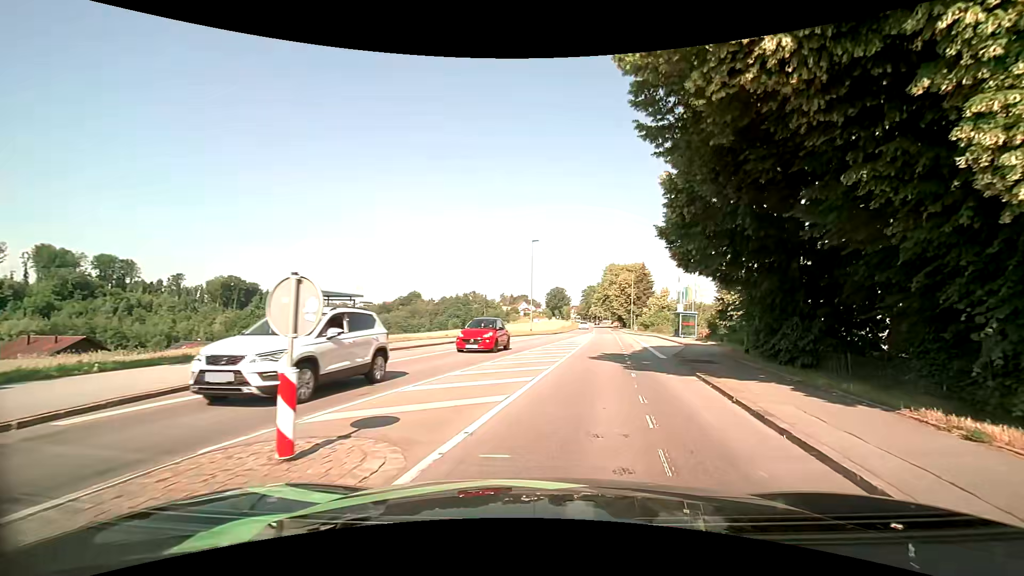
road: tertiary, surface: asphalt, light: Day
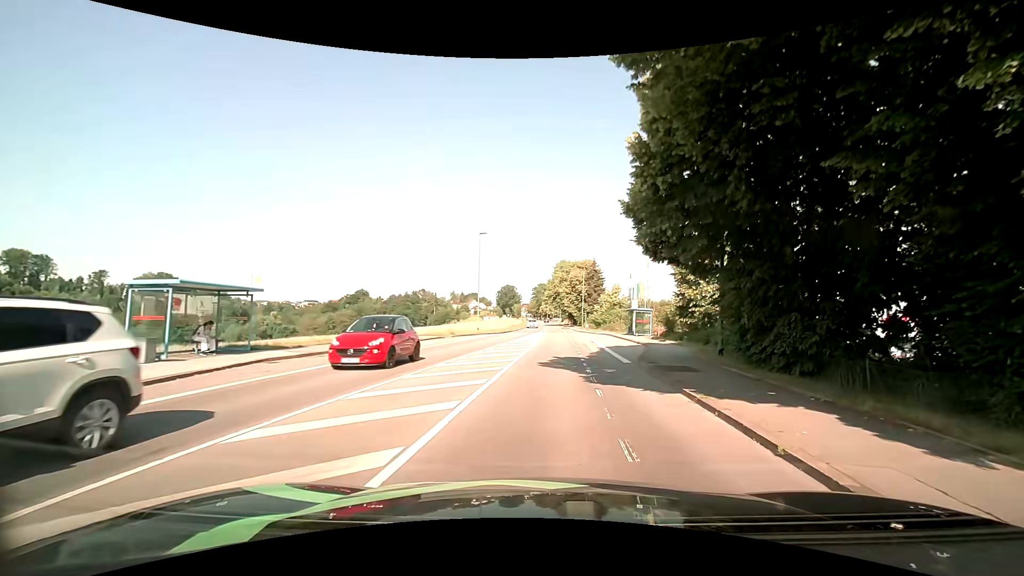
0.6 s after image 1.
(+0.3, +3.7) m; +6°
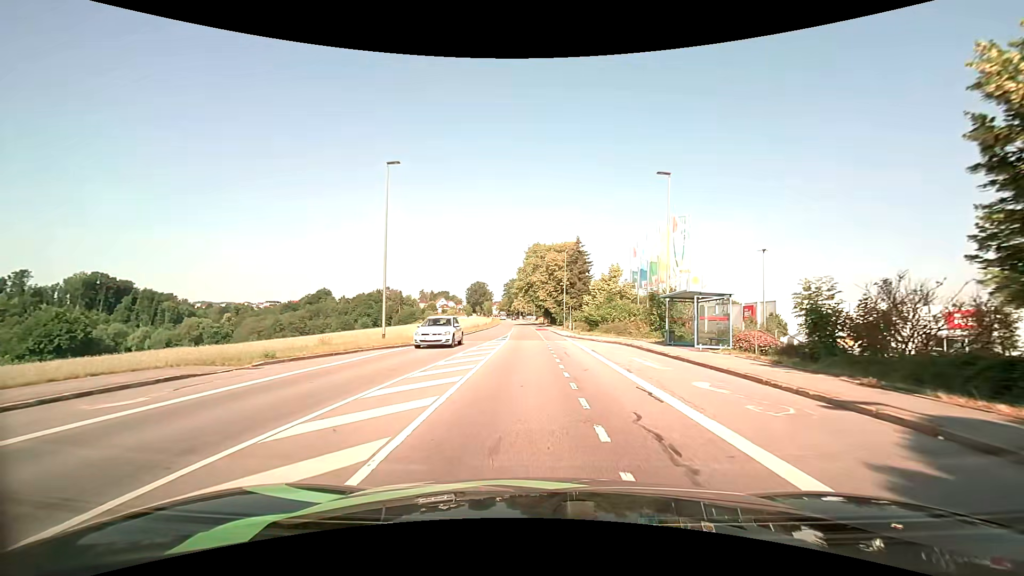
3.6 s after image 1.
(+1.4, +23.9) m; +5°
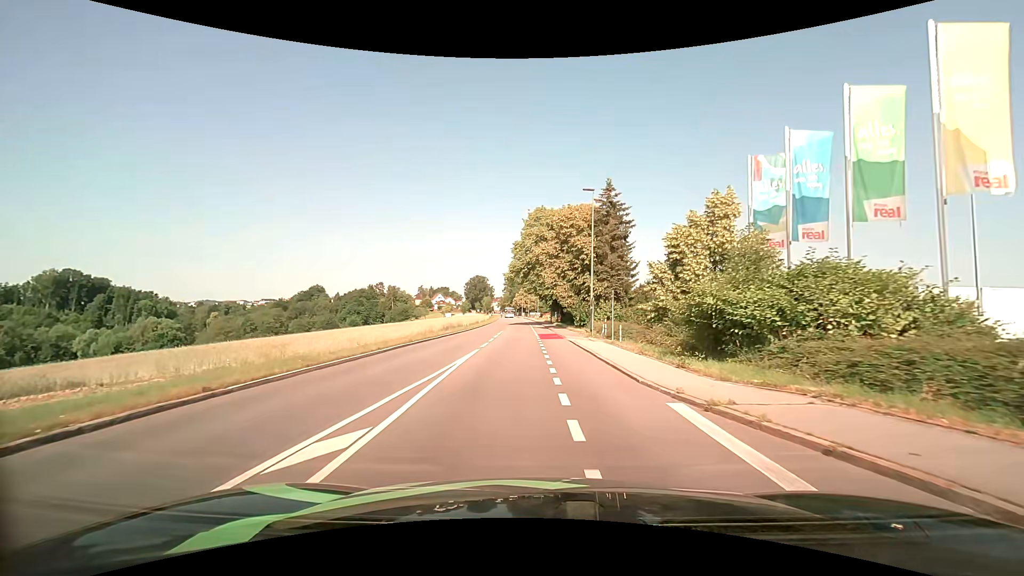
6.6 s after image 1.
(-0.3, +28.1) m; -1°
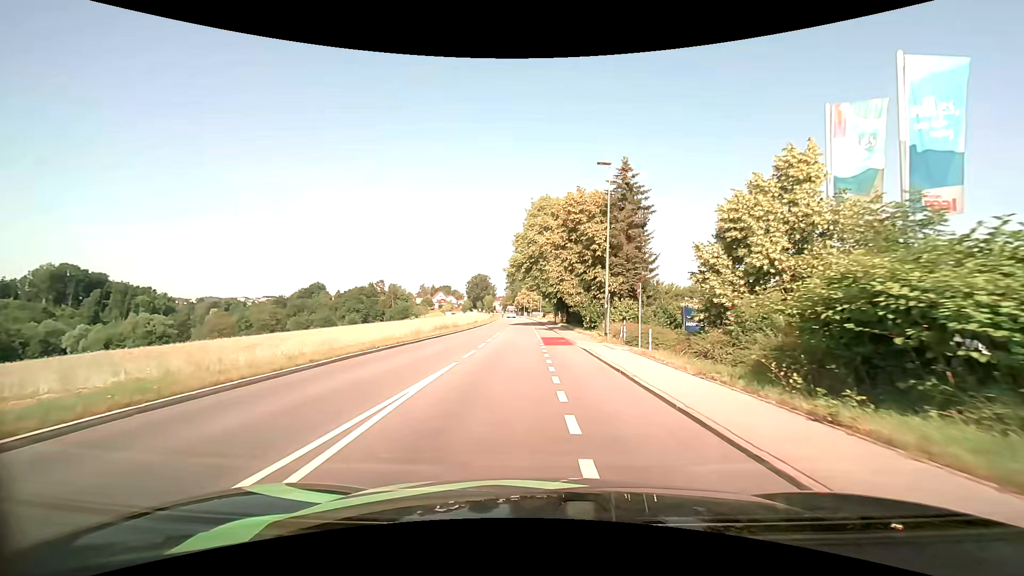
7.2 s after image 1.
(0.0, +5.8) m; -1°
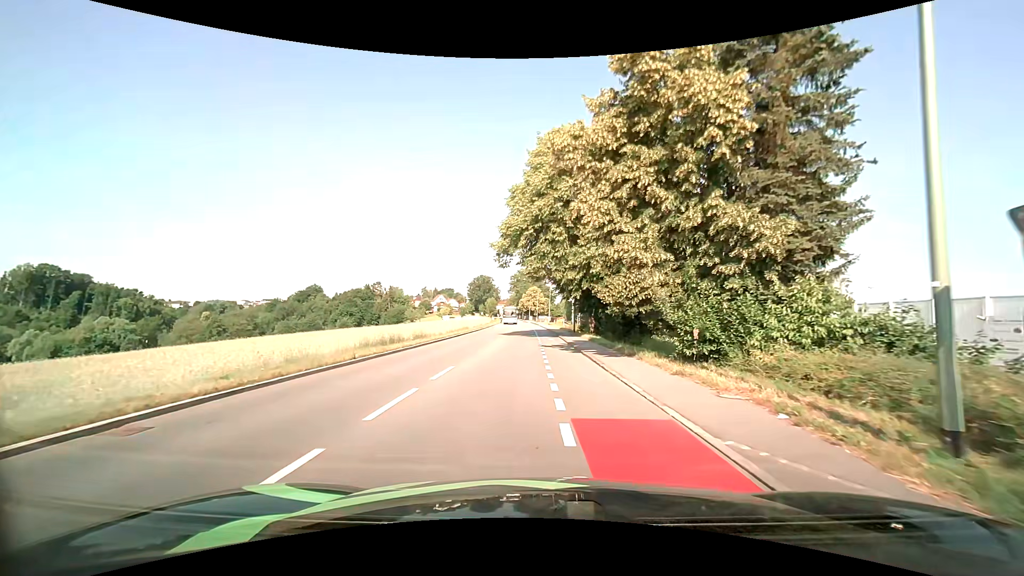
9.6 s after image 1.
(0.0, +22.4) m; 0°
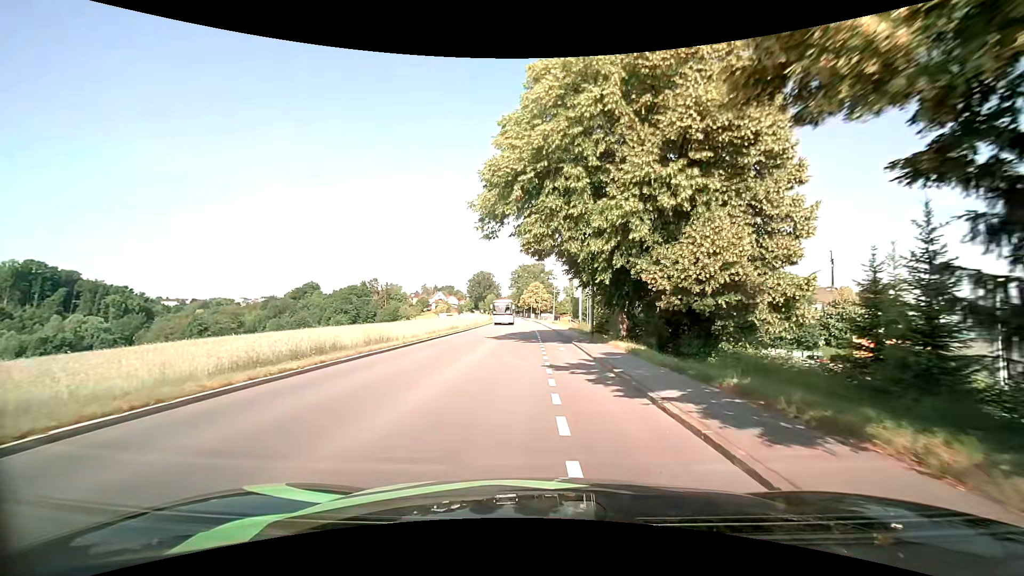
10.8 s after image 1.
(0.0, +11.7) m; -1°
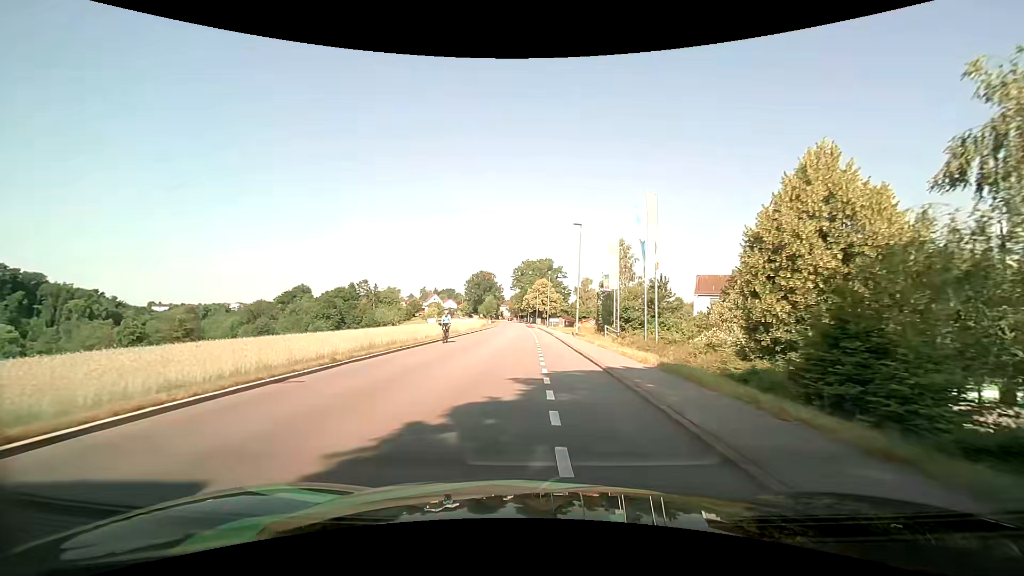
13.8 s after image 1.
(0.0, +31.8) m; 0°
